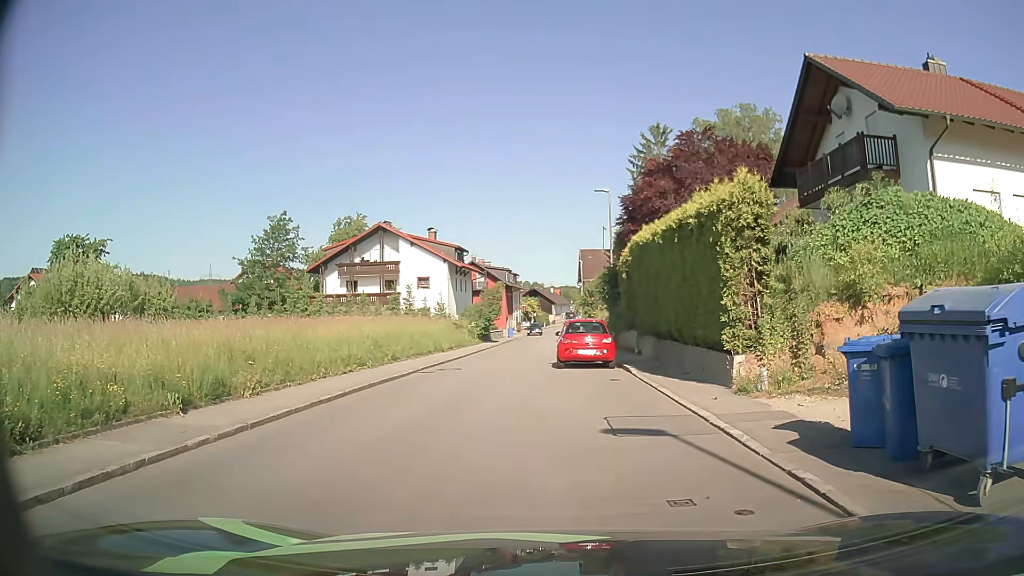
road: secondary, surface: asphalt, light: Day
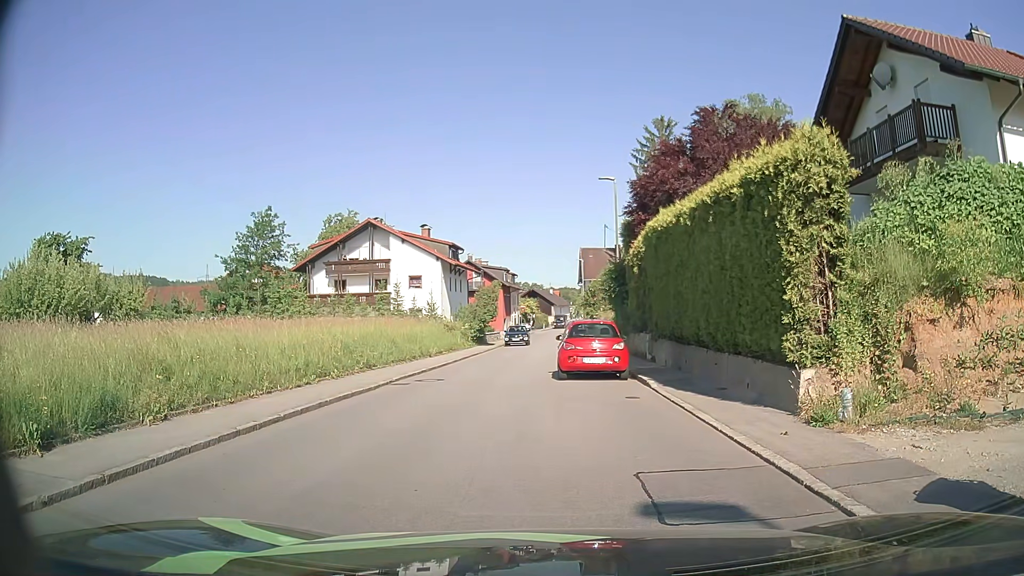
(0.0, +3.2) m; 0°
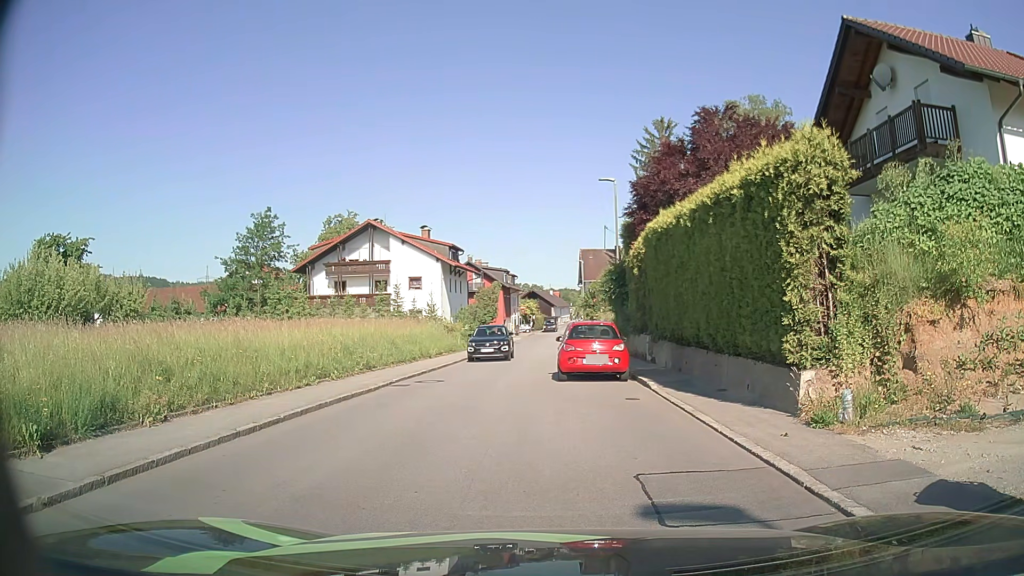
(0.0, +0.1) m; 0°
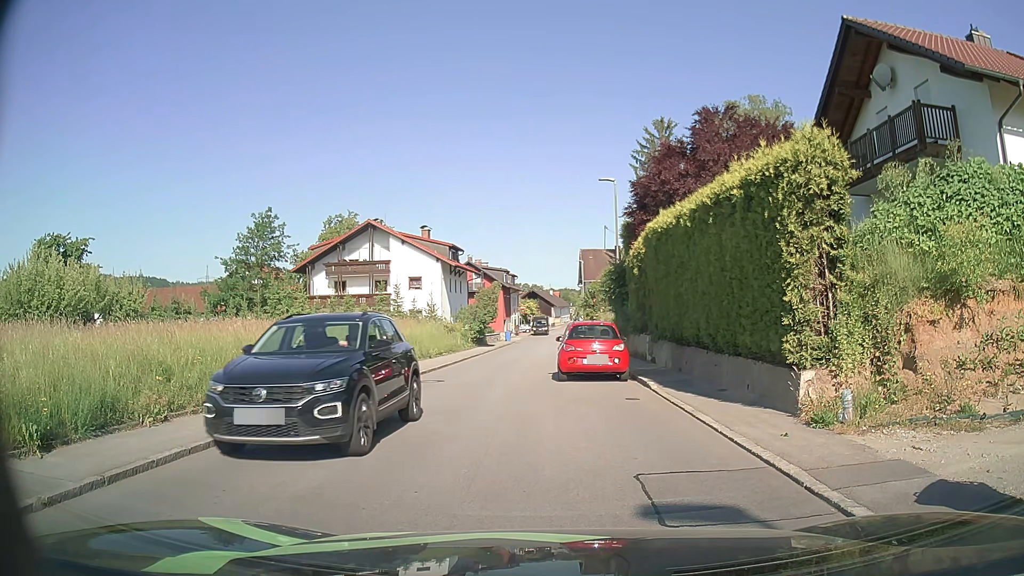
(0.0, 0.0) m; 0°
